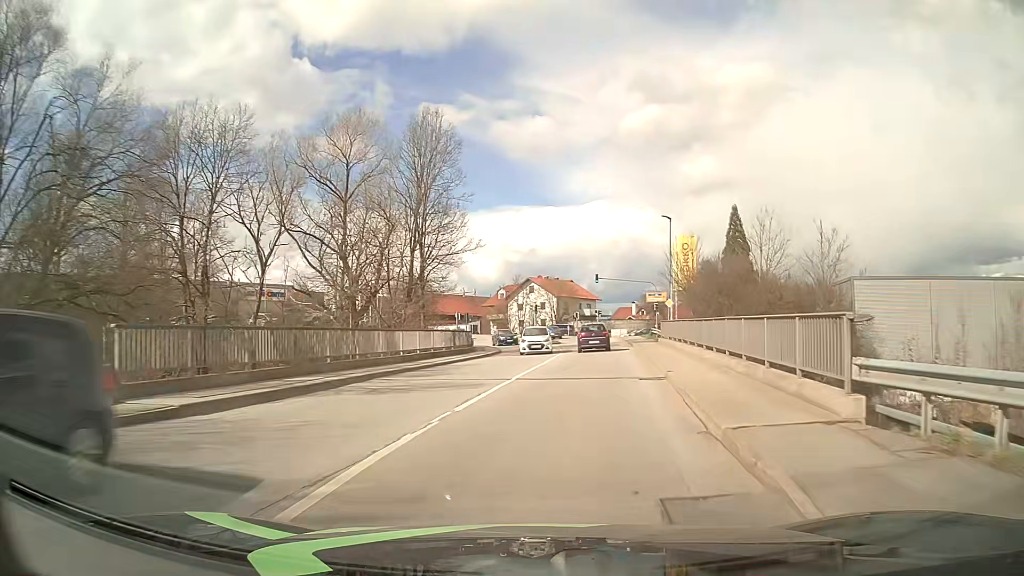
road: tertiary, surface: asphalt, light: Day
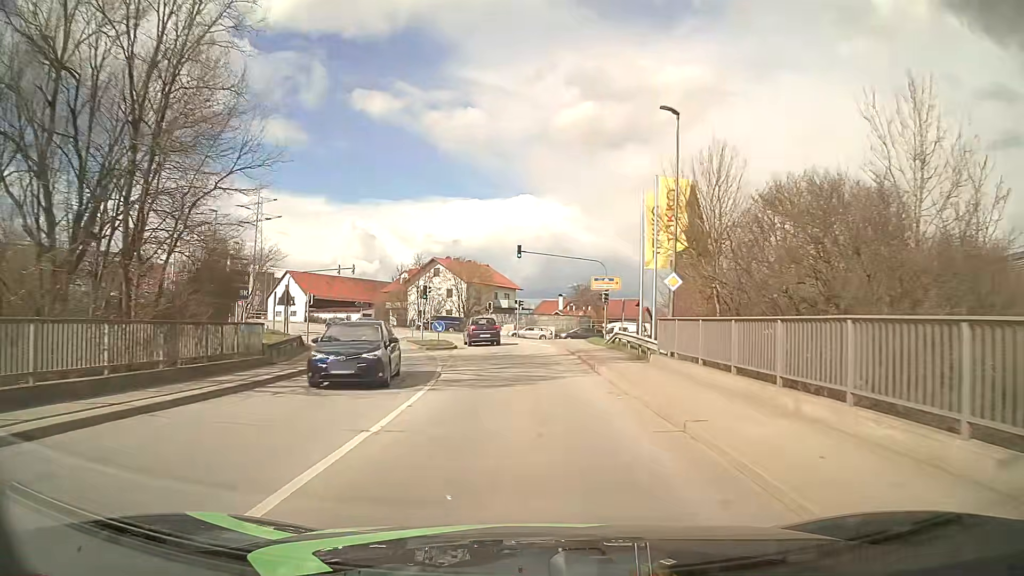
(+1.8, +21.9) m; +7°
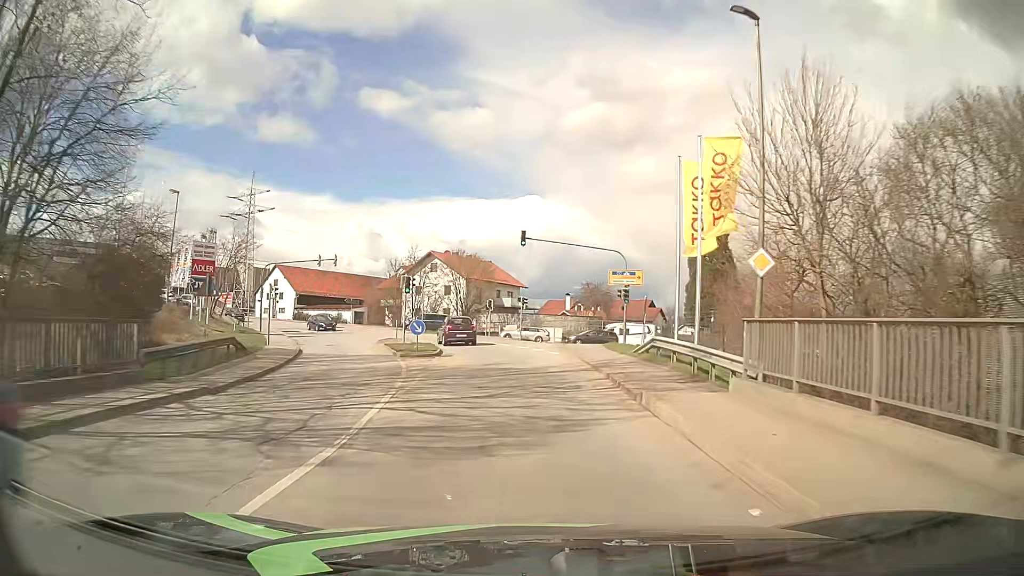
(-0.1, +7.4) m; -1°
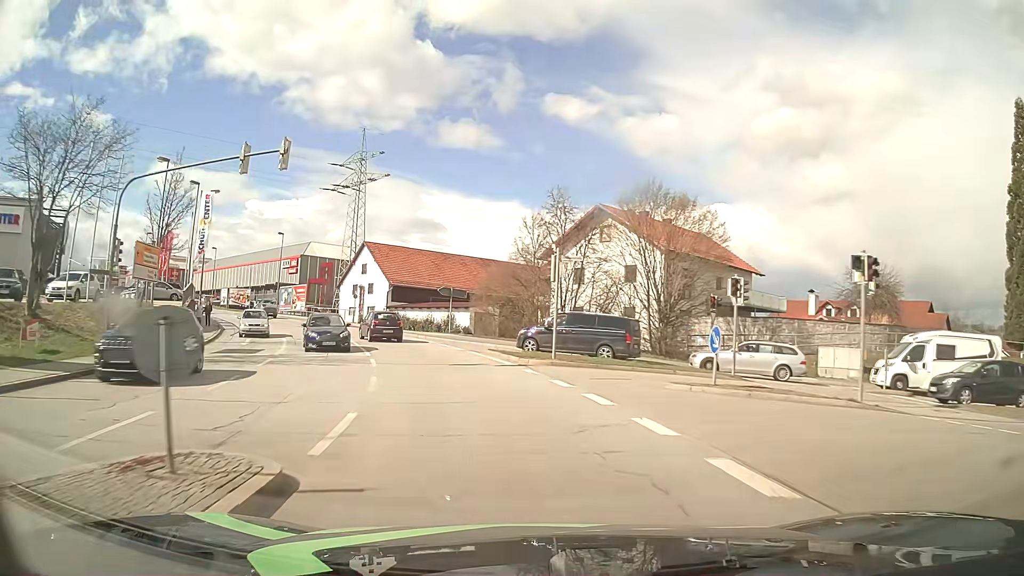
(-3.8, +37.3) m; -15°
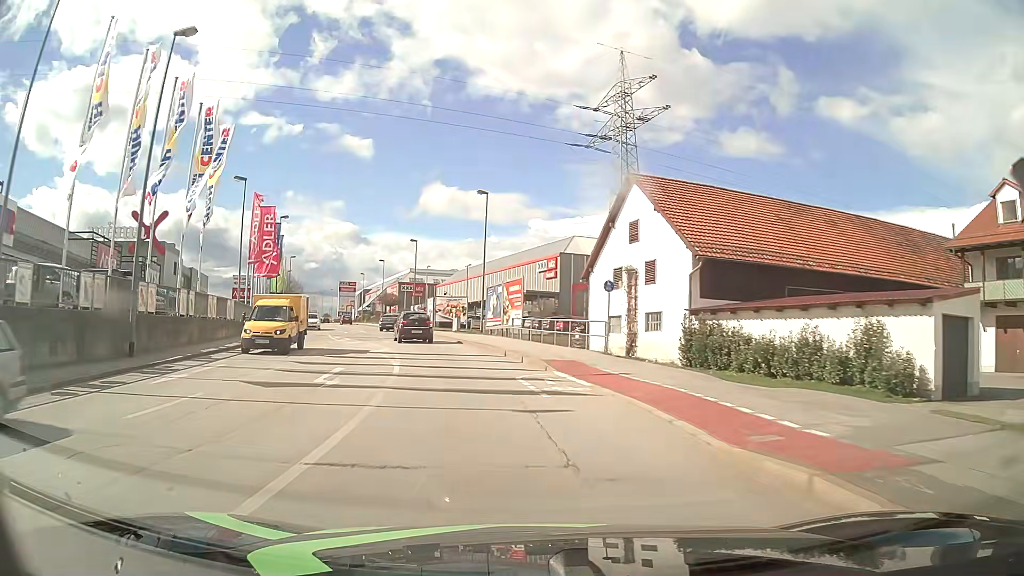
(-7.9, +36.7) m; -25°
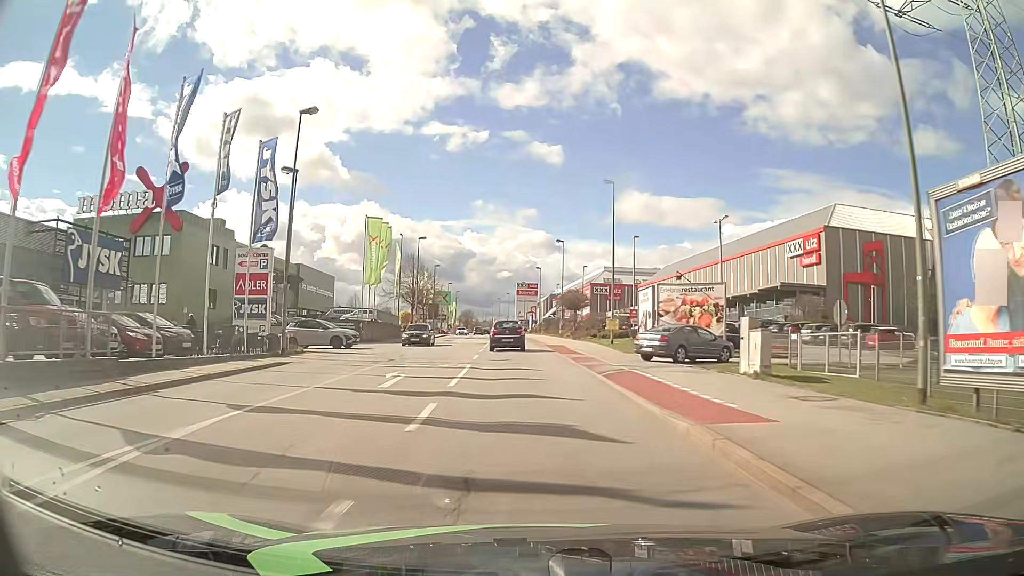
(-6.2, +35.6) m; -17°
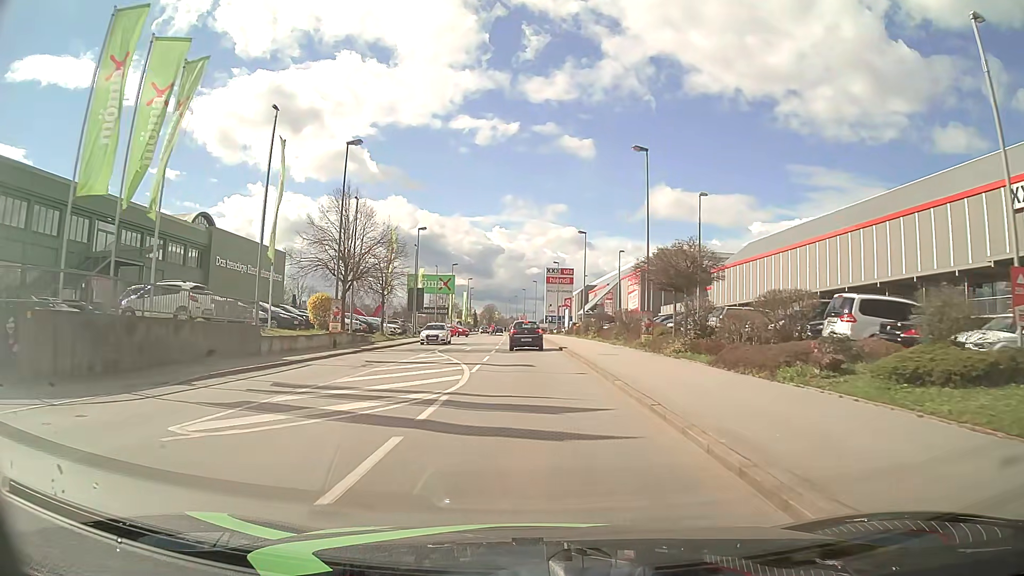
(-1.3, +36.8) m; -3°
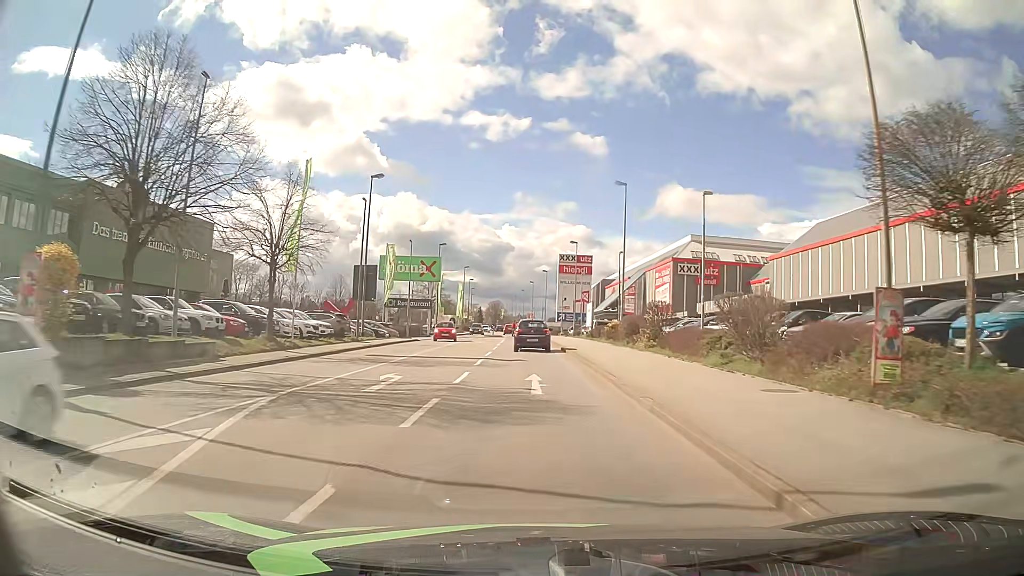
(-0.1, +22.0) m; -1°
(0, +10) (0, +20) (0, +30) (0, +40) (-1, +50) (-1, +60) (-1, +70) (-2, +80) (-3, +90) (-3, +100) m
